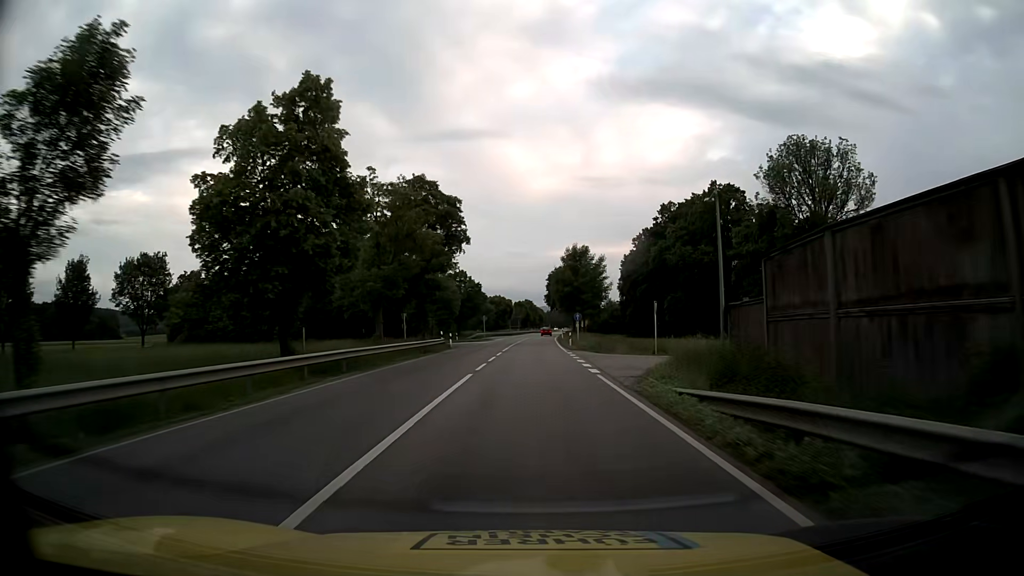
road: primary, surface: asphalt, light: Day
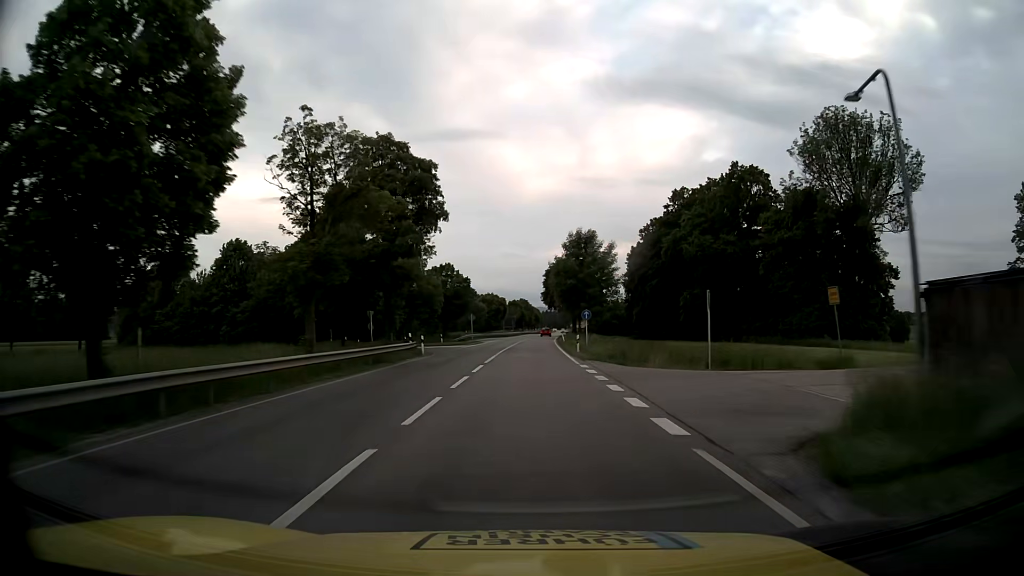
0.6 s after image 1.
(+0.1, +11.8) m; 0°
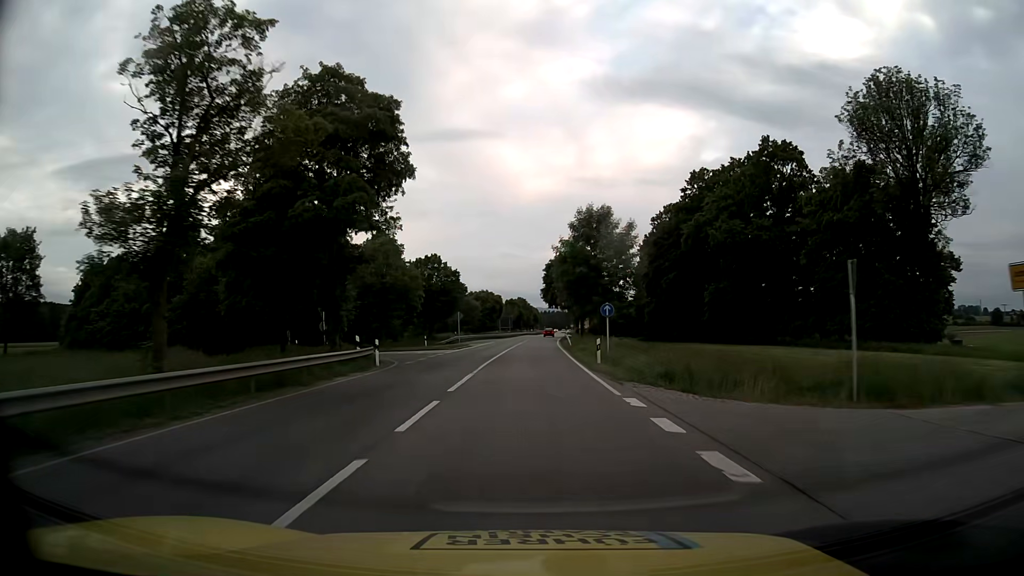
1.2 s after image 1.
(+0.1, +11.8) m; 0°
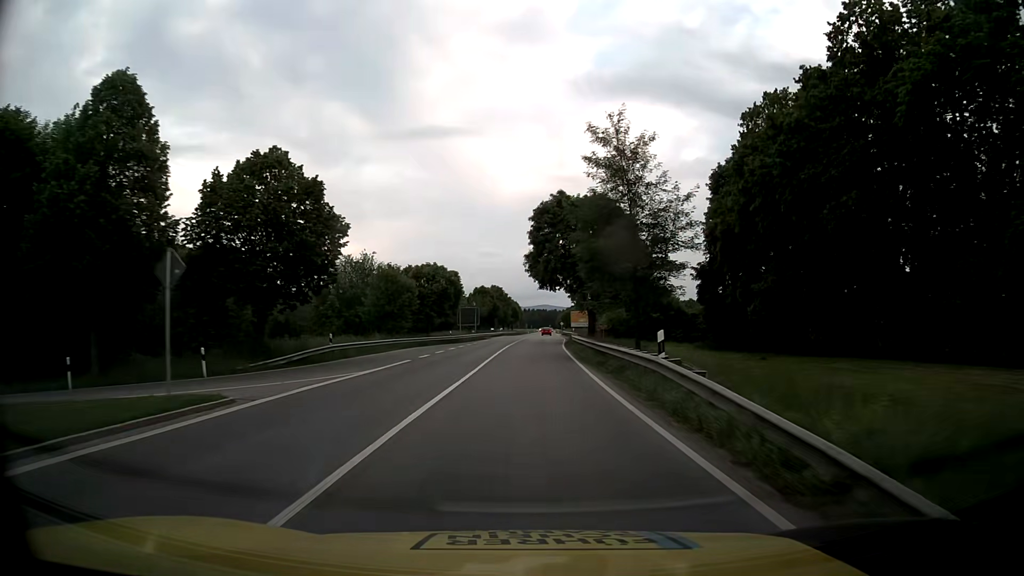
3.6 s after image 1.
(+0.6, +47.3) m; +2°
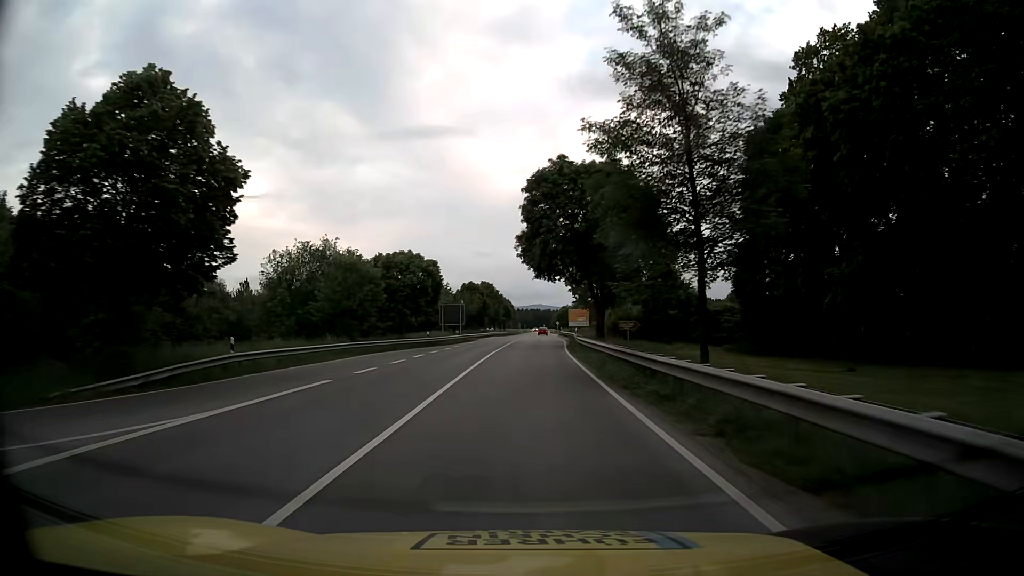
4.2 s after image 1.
(0.0, +11.8) m; +1°
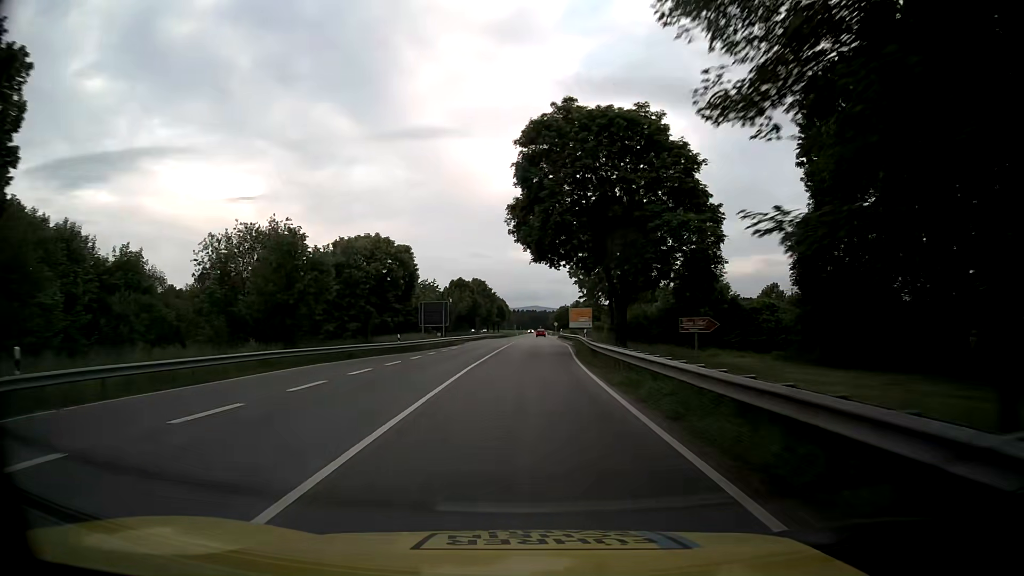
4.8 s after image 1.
(0.0, +11.8) m; 0°
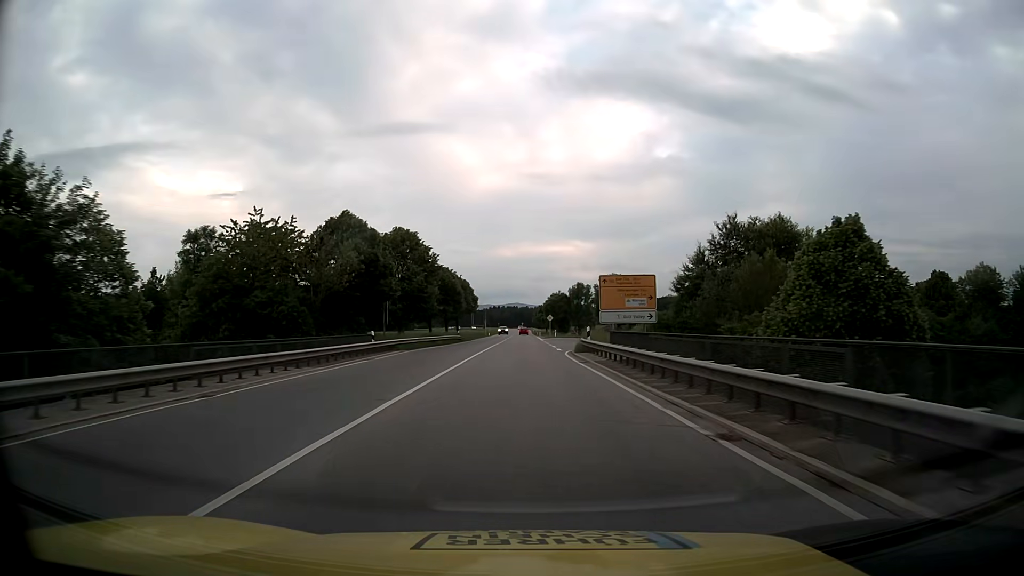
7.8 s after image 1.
(+0.8, +59.2) m; +2°
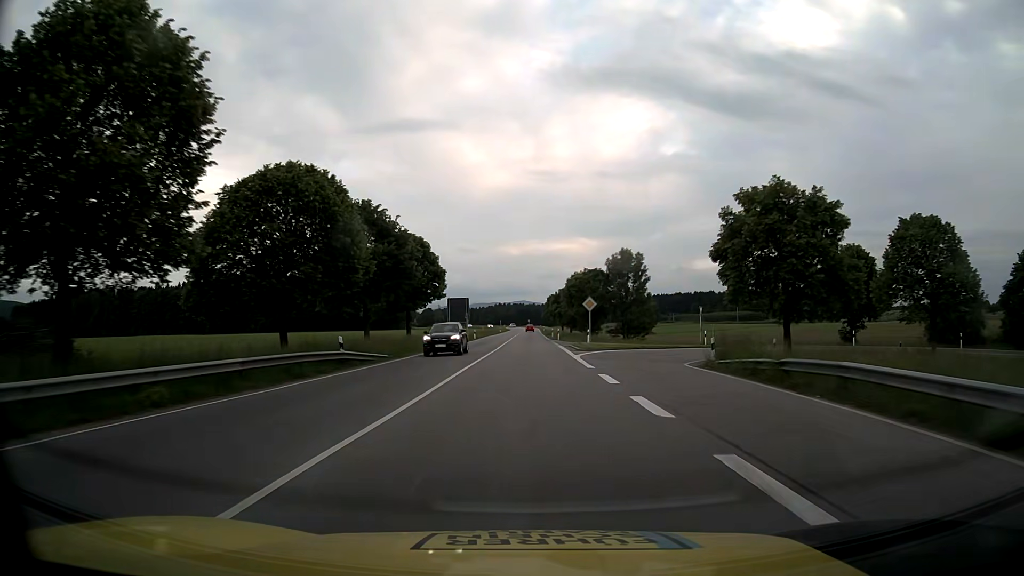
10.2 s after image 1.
(-0.4, +47.4) m; -1°
(0, +10) (0, +20) (0, +30) (0, +40) (0, +50) (0, +60) (0, +70) (0, +80) (0, +90) (0, +100) m
